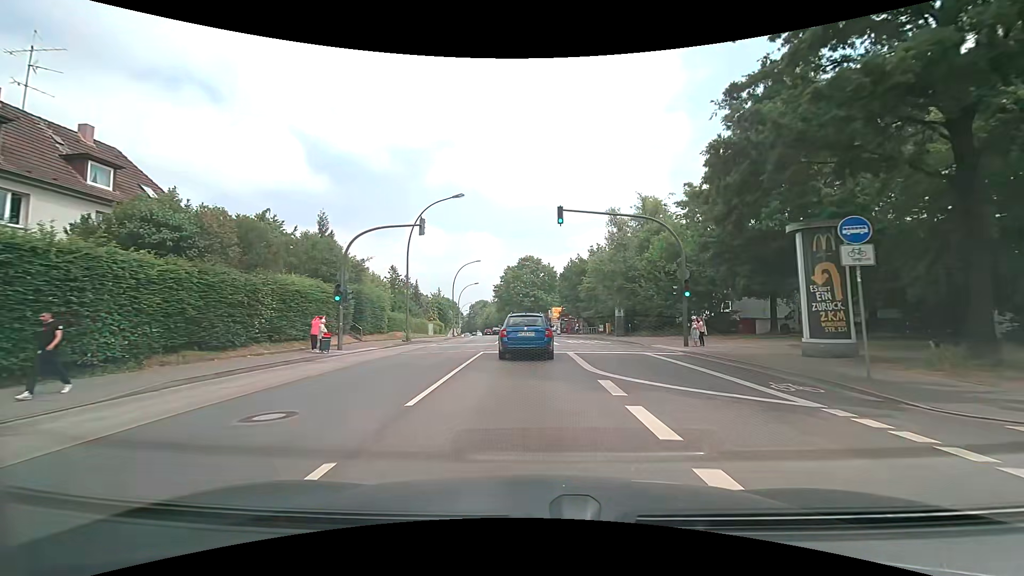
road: secondary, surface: asphalt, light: Day
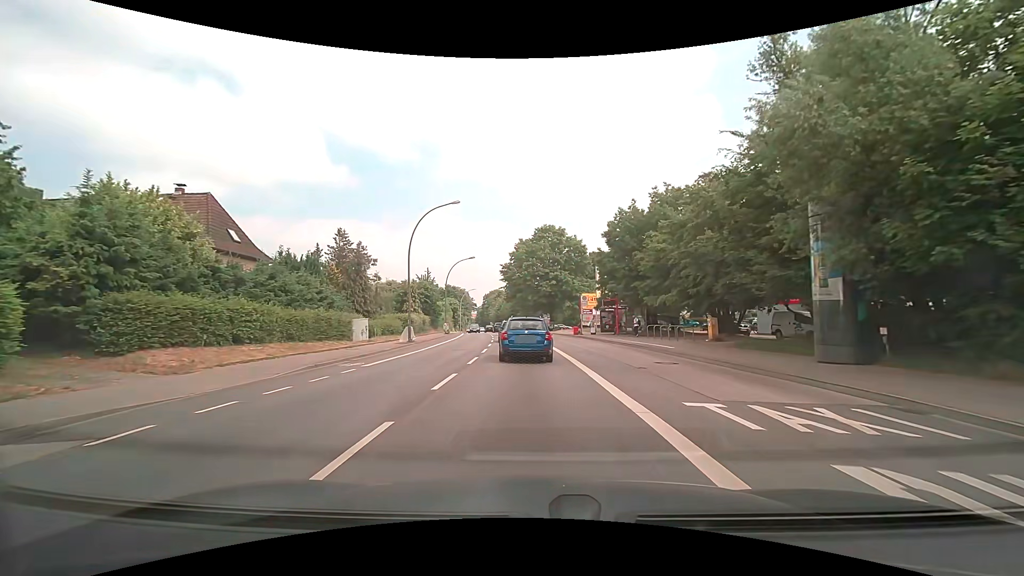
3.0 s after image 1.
(-0.3, +30.3) m; -2°
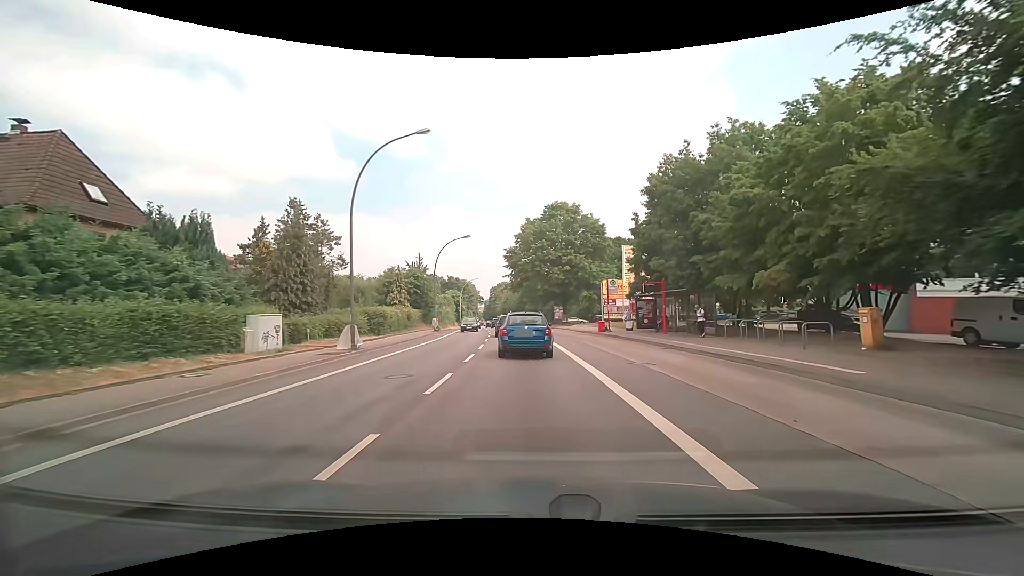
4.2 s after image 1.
(-0.2, +12.8) m; -1°
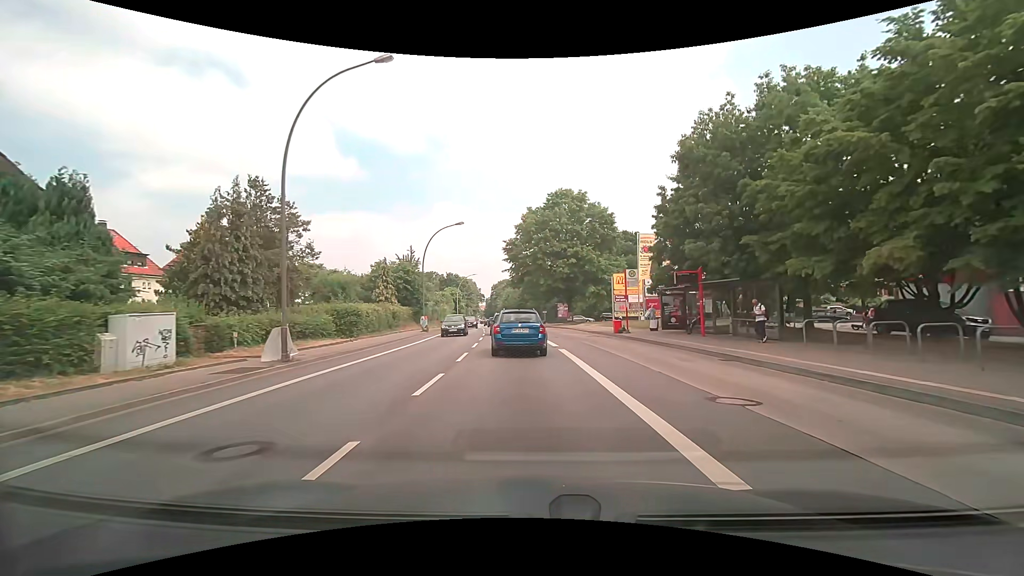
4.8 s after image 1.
(0.0, +6.4) m; 0°
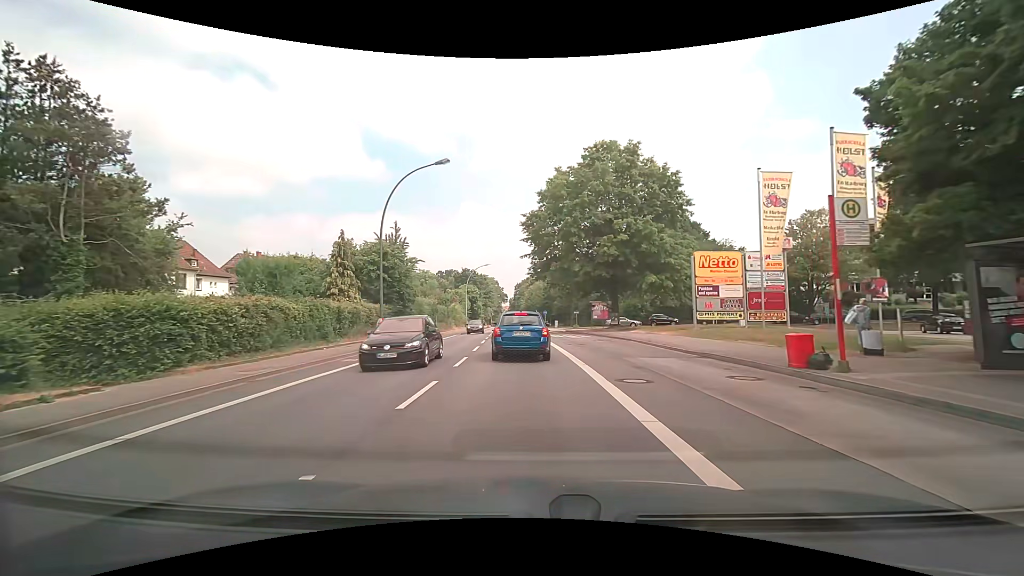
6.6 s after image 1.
(-0.4, +19.1) m; -3°
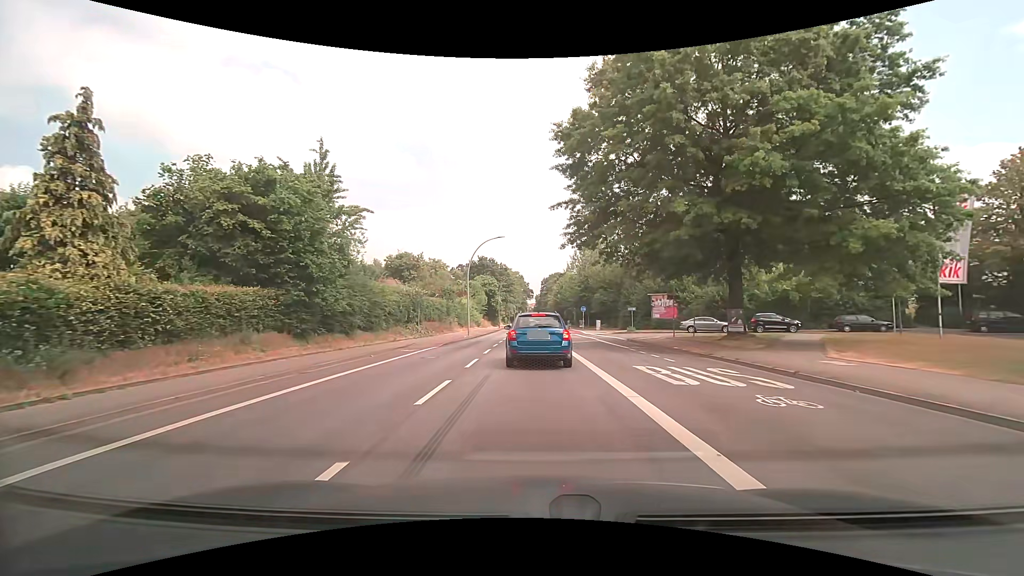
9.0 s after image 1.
(-0.7, +23.6) m; -3°
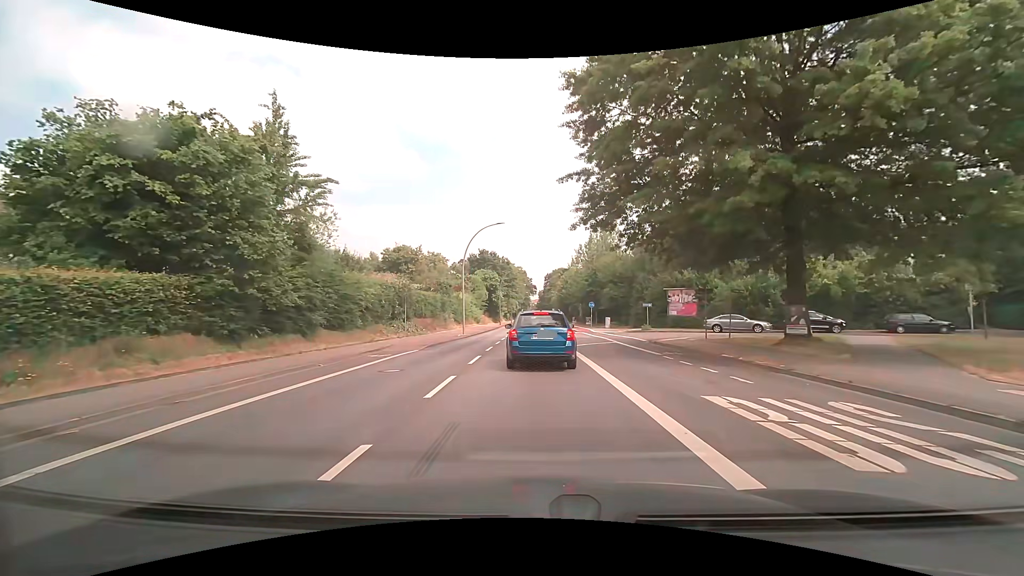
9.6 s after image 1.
(0.0, +5.4) m; 0°
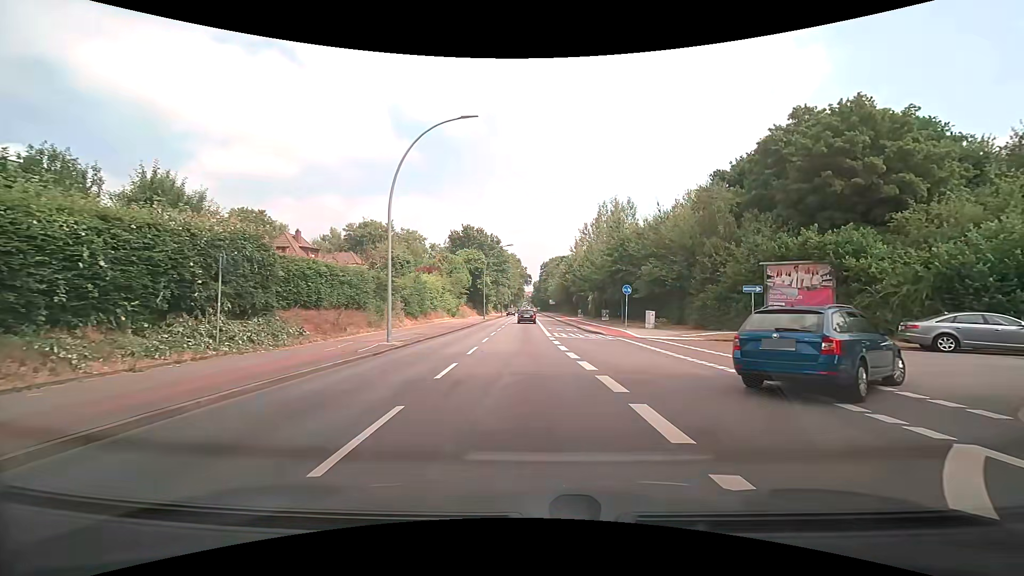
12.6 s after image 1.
(-0.1, +21.6) m; +1°
(+2, +10) (+9, +16) (+19, +16) (+29, +14) (+38, +11) (+47, +5) (+55, -1) (+62, -7) (+70, -13) (+78, -19) m
